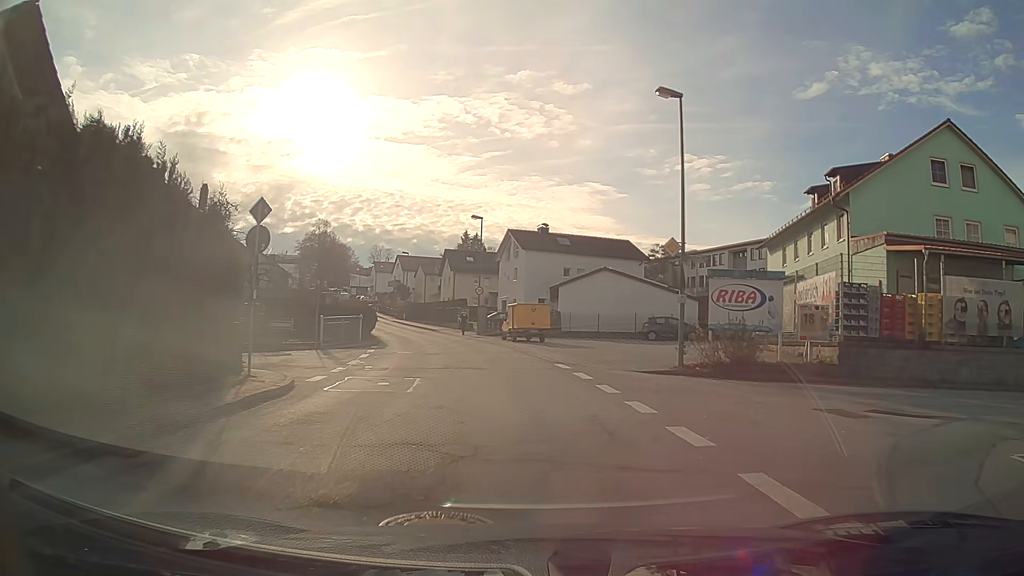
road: unclassified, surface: asphalt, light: Day
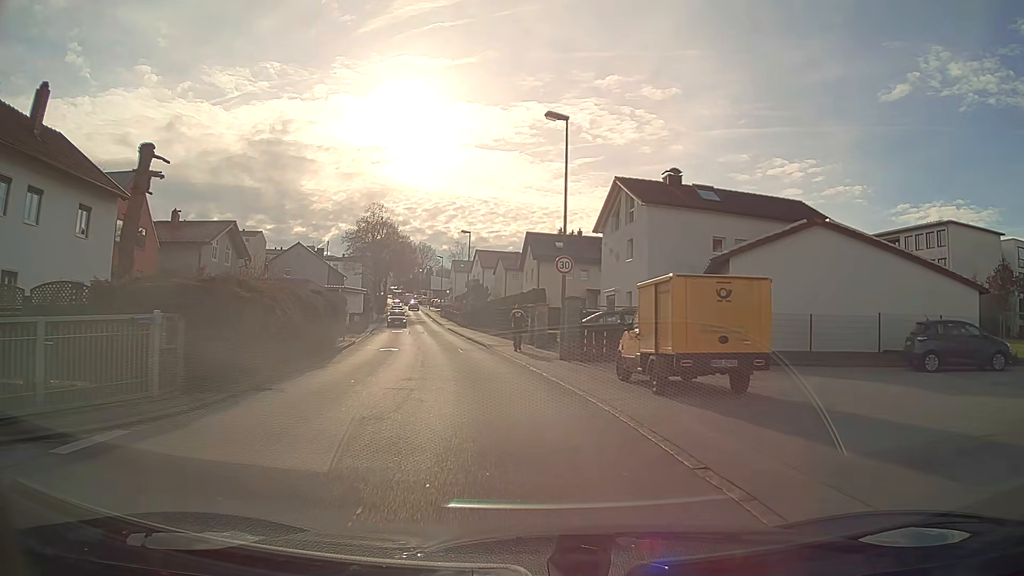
(-1.6, +24.6) m; -9°
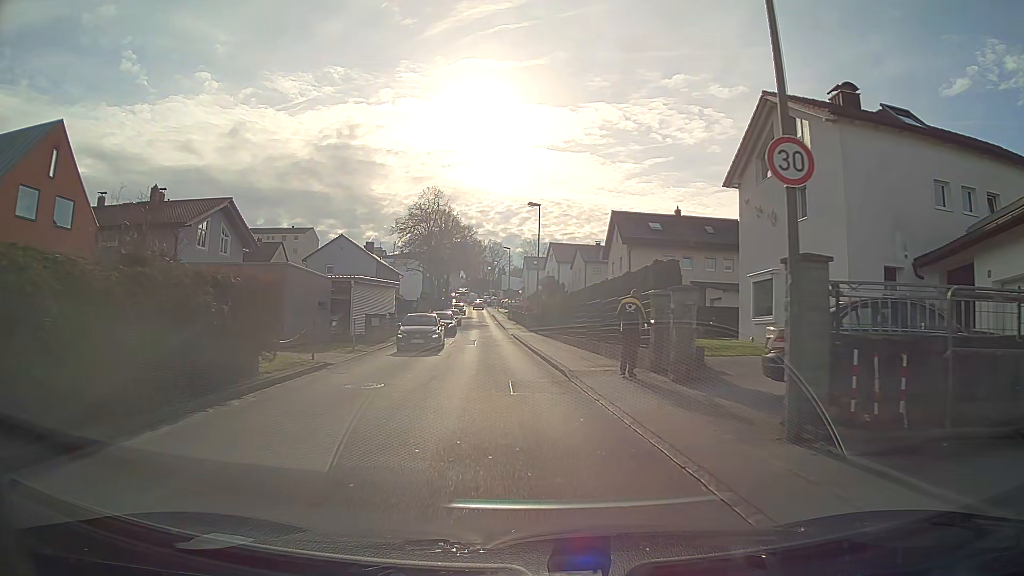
(-0.8, +14.7) m; -6°
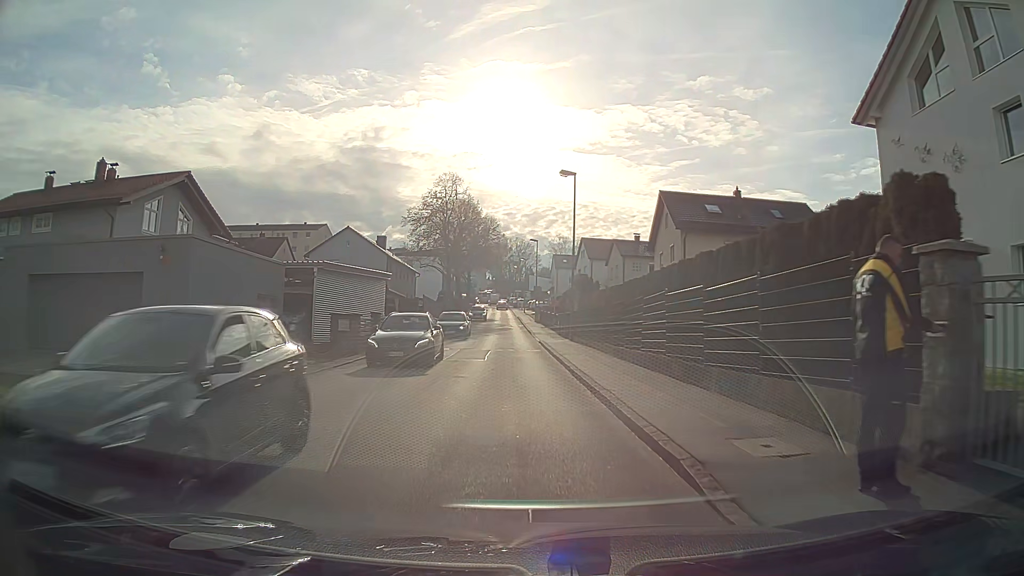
(-0.2, +9.9) m; -3°
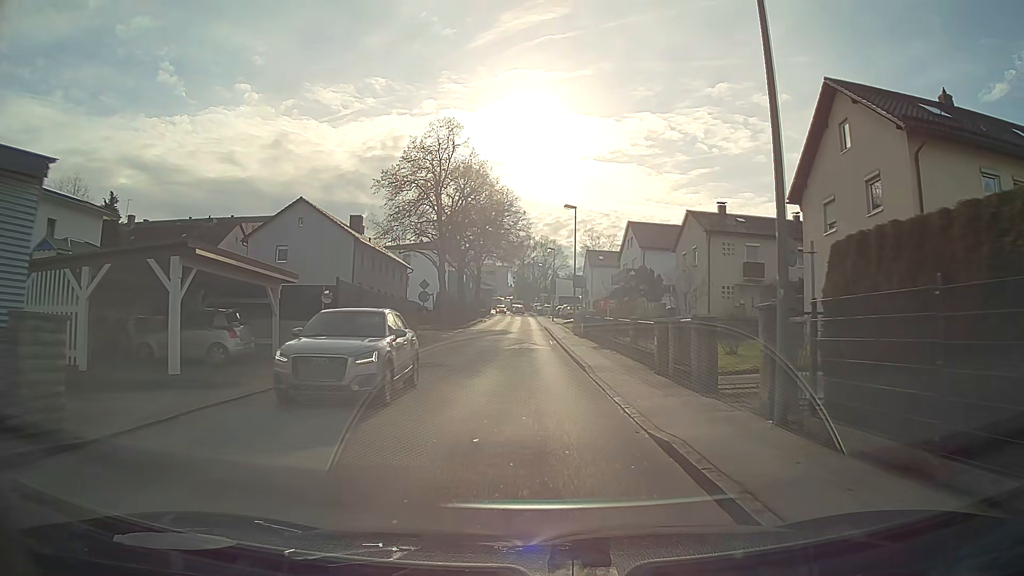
(-0.5, +24.6) m; -2°
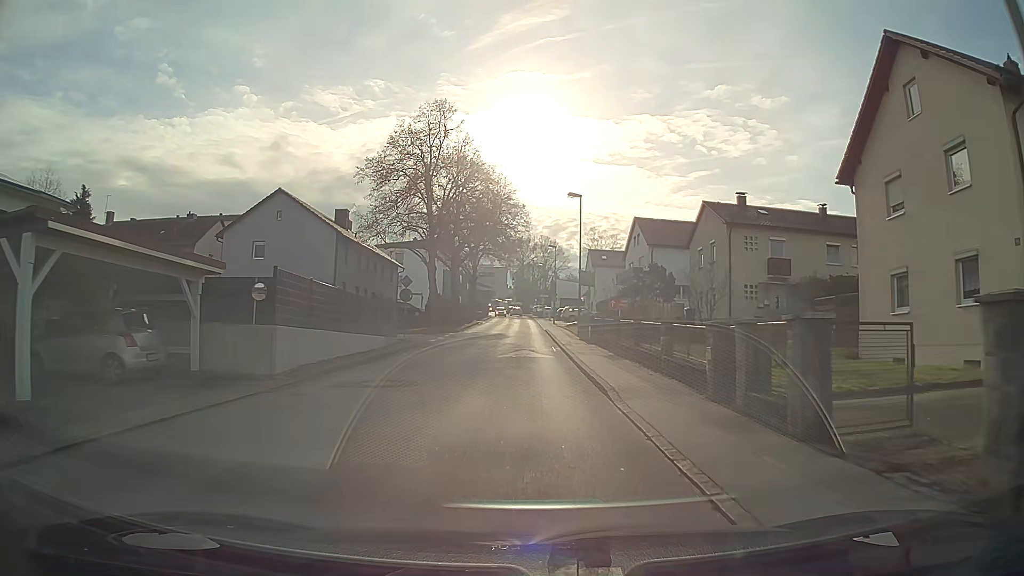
(0.0, +4.9) m; 0°
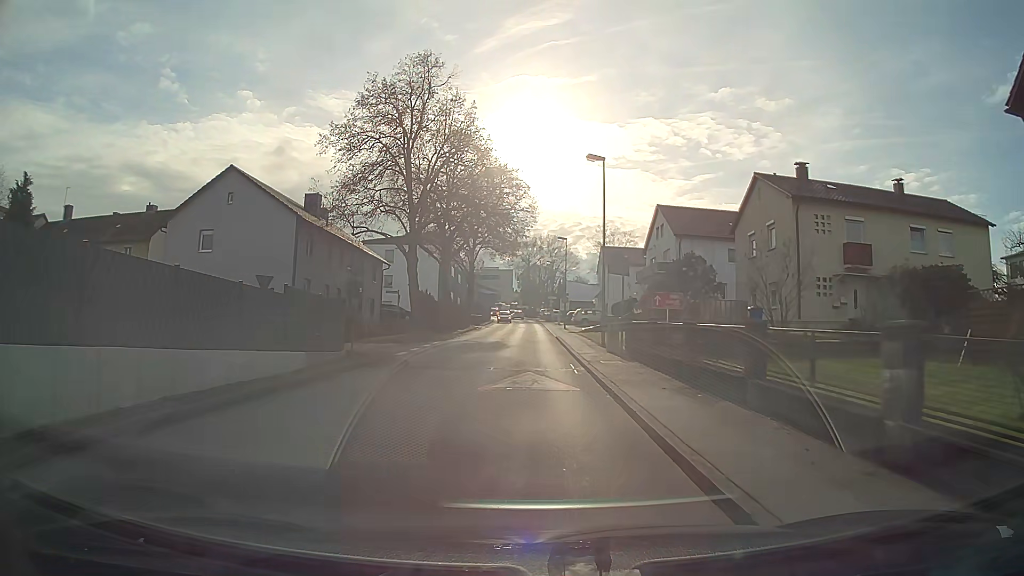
(0.0, +9.8) m; 0°
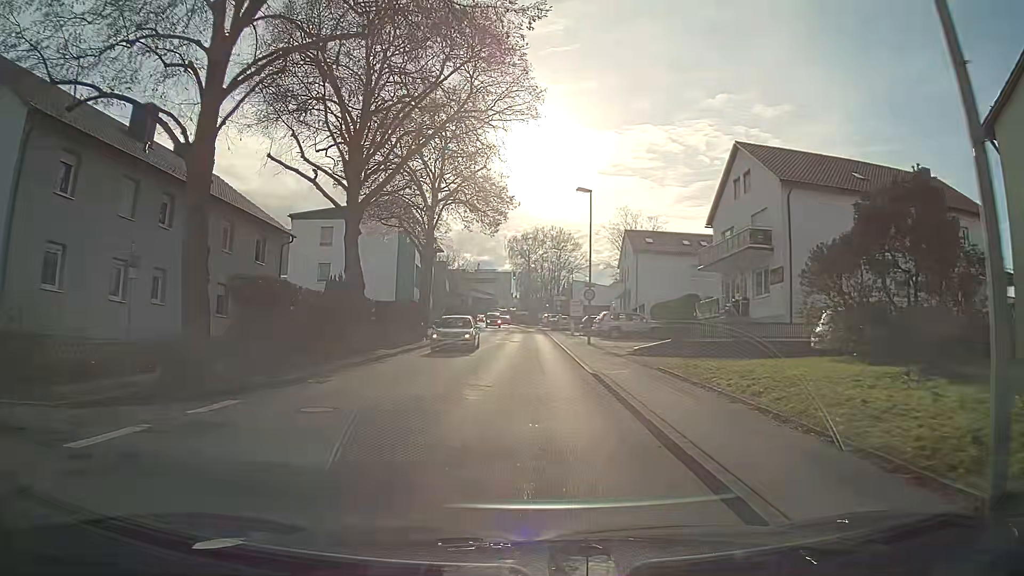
(0.0, +24.3) m; 0°
